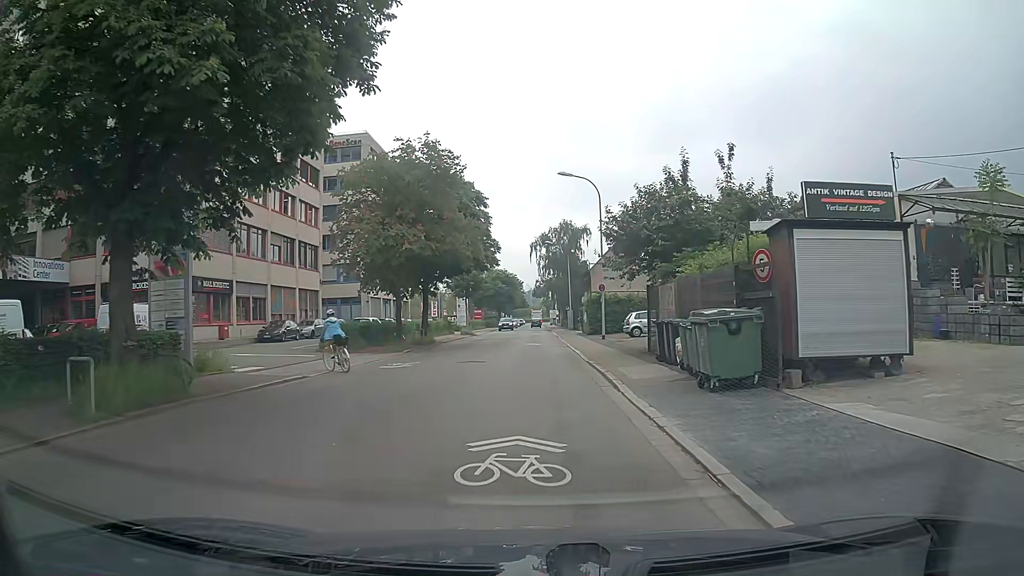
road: tertiary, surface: asphalt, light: Day
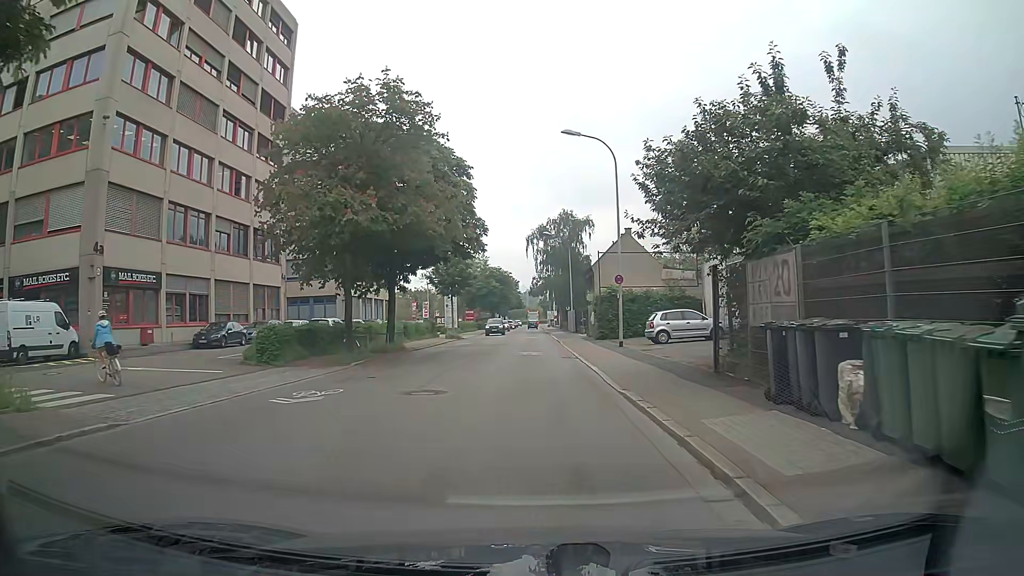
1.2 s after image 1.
(+0.1, +8.8) m; +1°
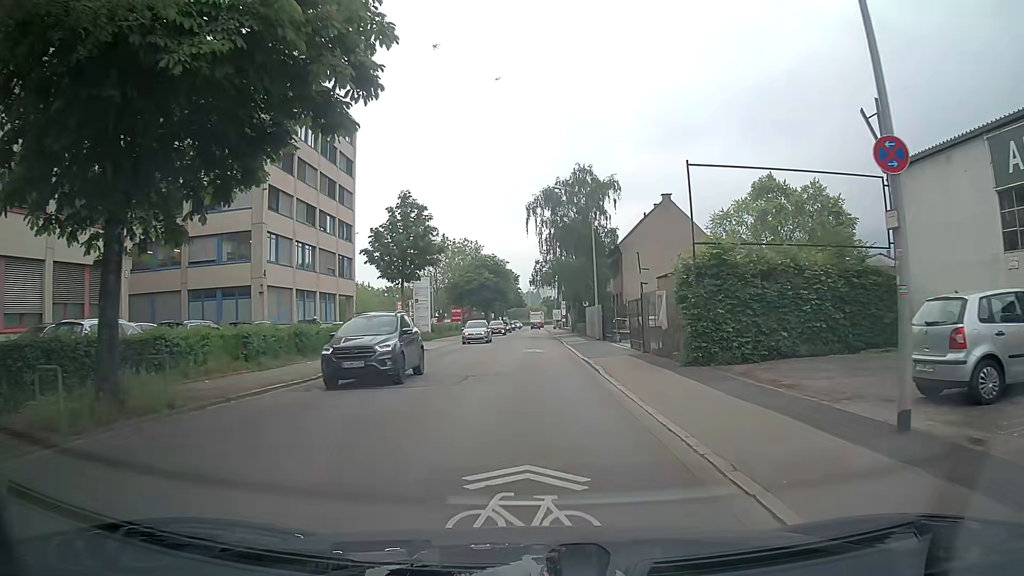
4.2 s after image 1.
(-0.1, +22.2) m; 0°
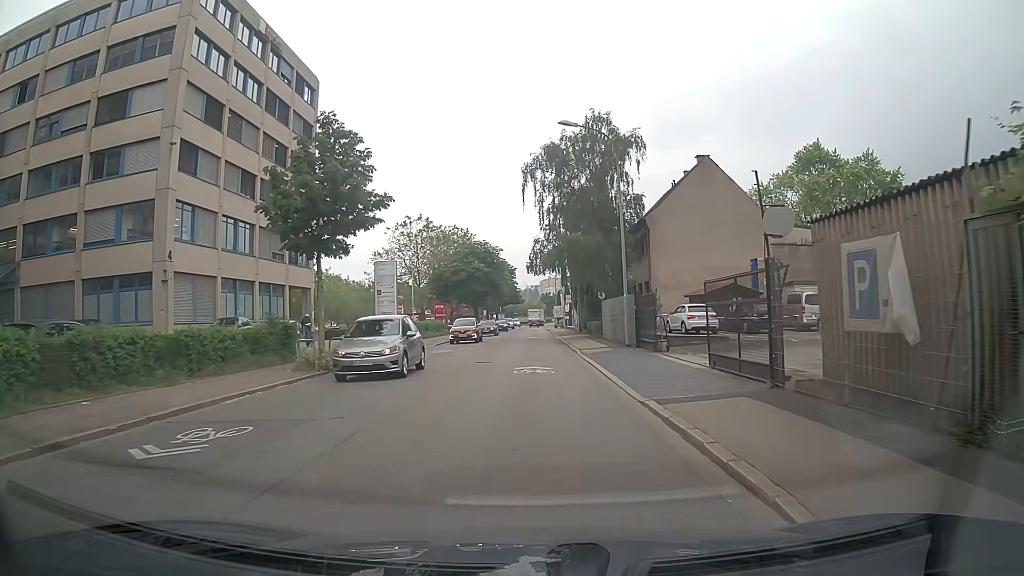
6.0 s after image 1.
(-0.1, +13.4) m; 0°
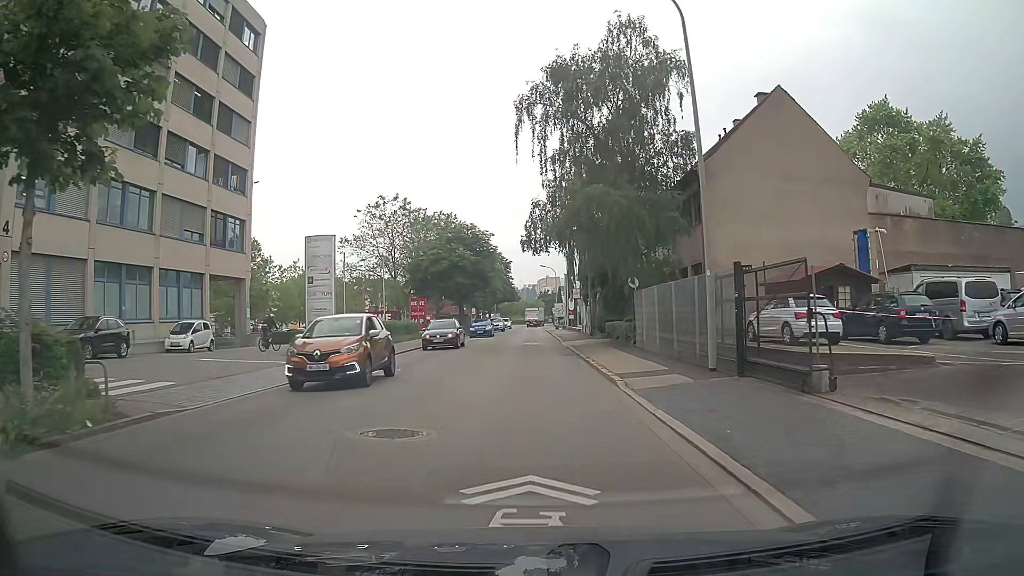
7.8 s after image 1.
(0.0, +13.4) m; 0°
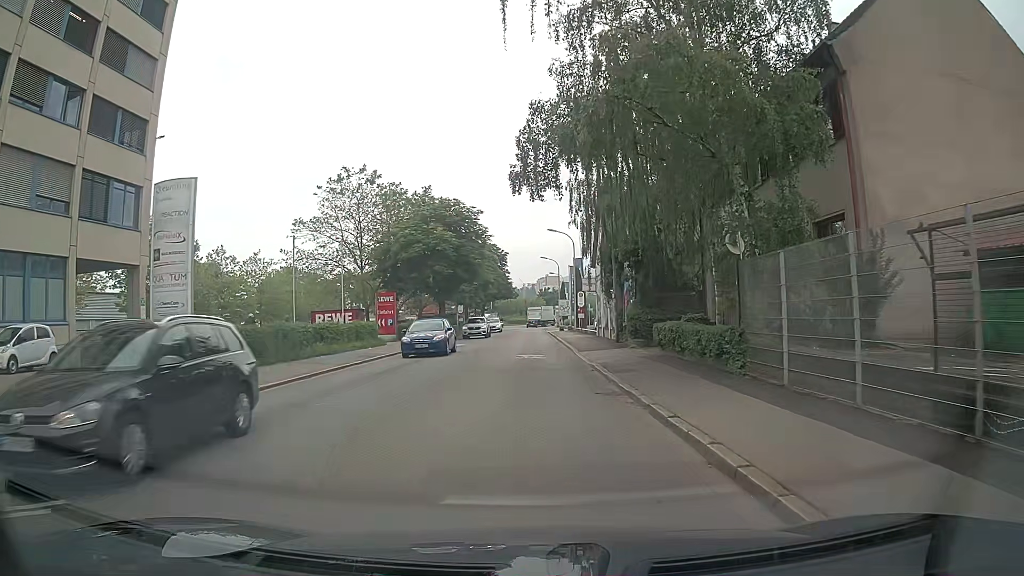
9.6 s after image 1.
(0.0, +13.5) m; 0°
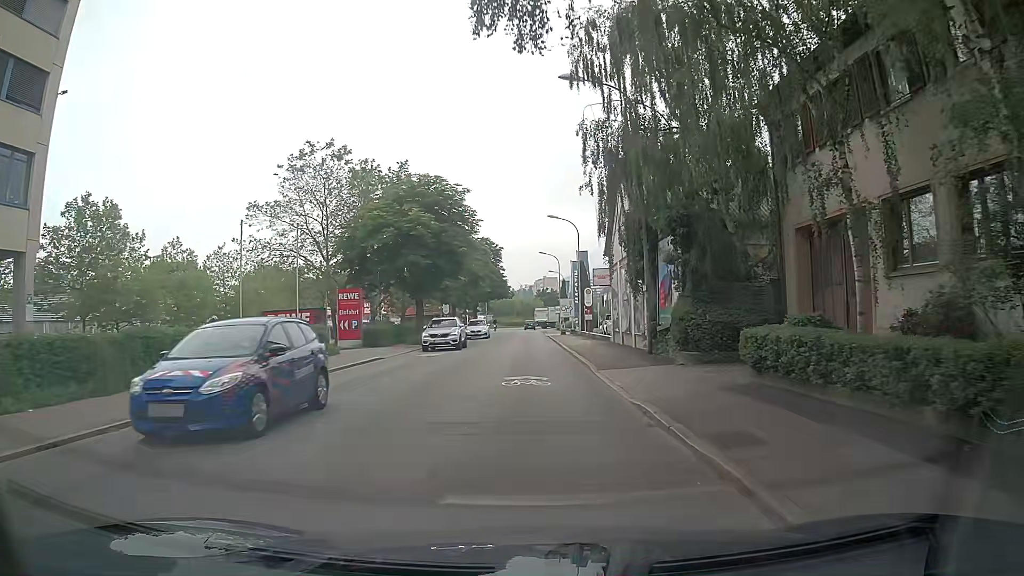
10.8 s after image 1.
(0.0, +9.0) m; 0°
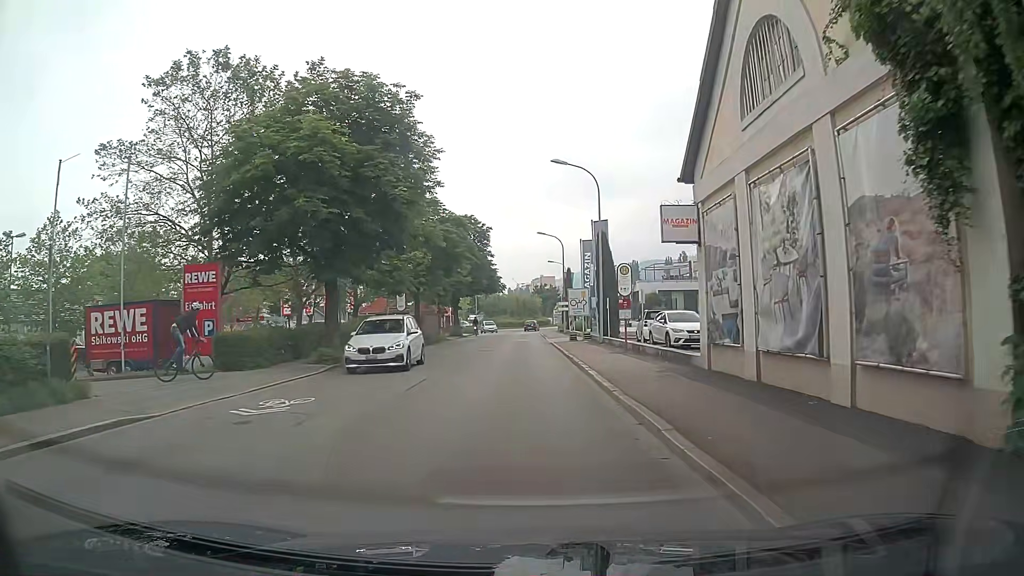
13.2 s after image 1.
(+0.3, +17.9) m; +1°
(0, +10) (0, +20) (0, +30) (0, +40) (0, +50) (0, +60) (0, +70) (0, +80) (0, +90) (+4, +99) m
